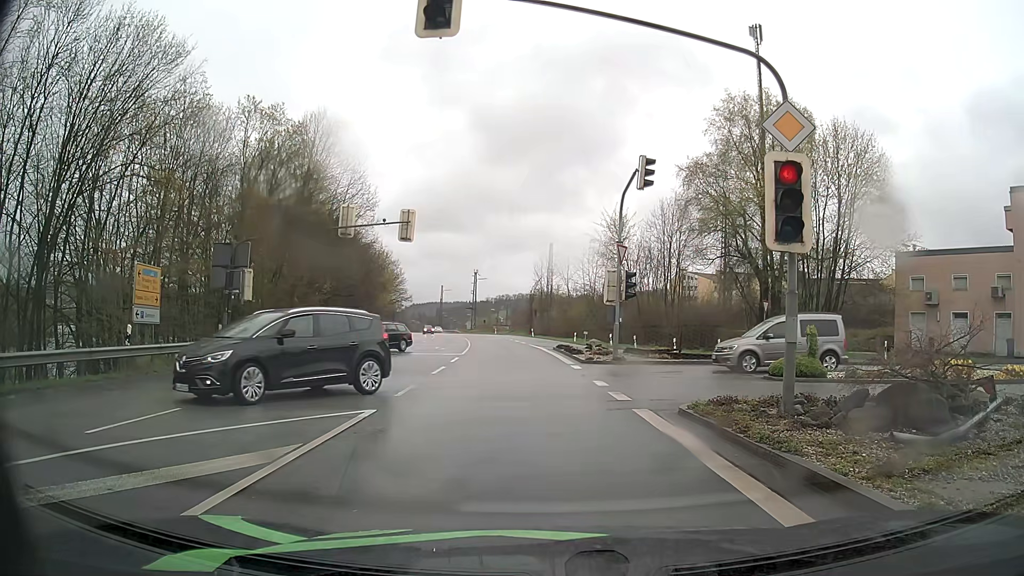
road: primary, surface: asphalt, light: Day
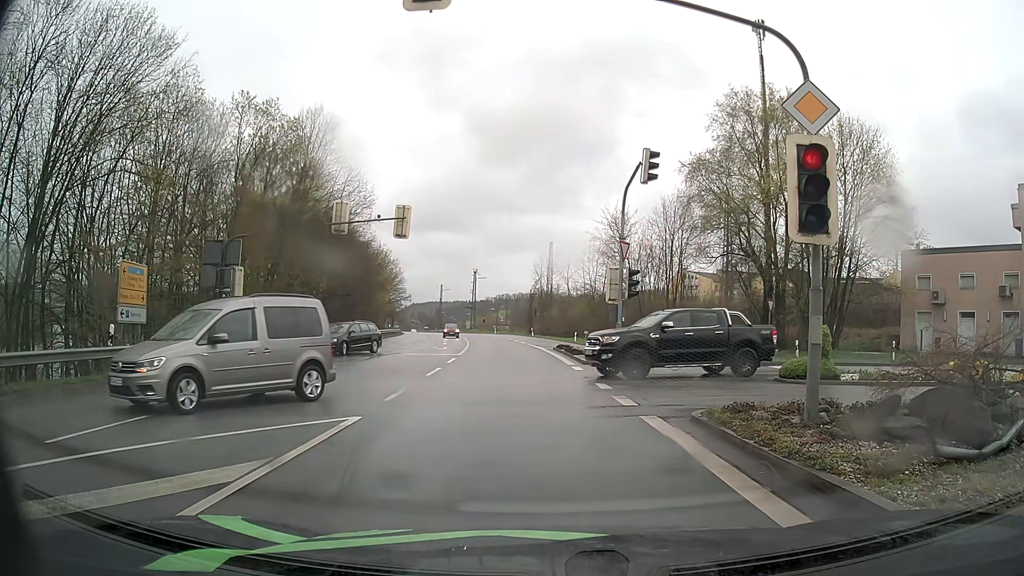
(0.0, +0.9) m; 0°
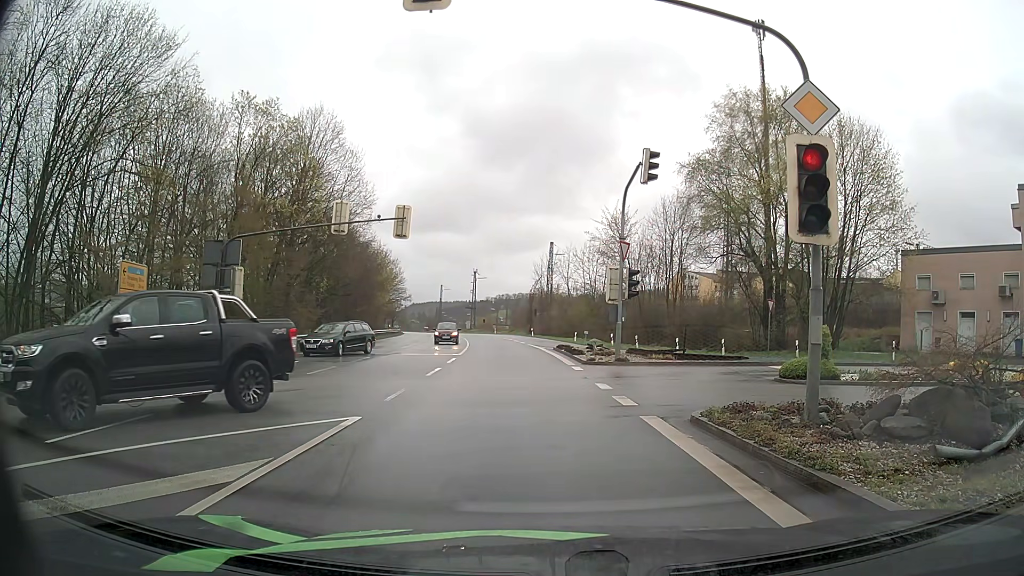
(0.0, +0.1) m; 0°
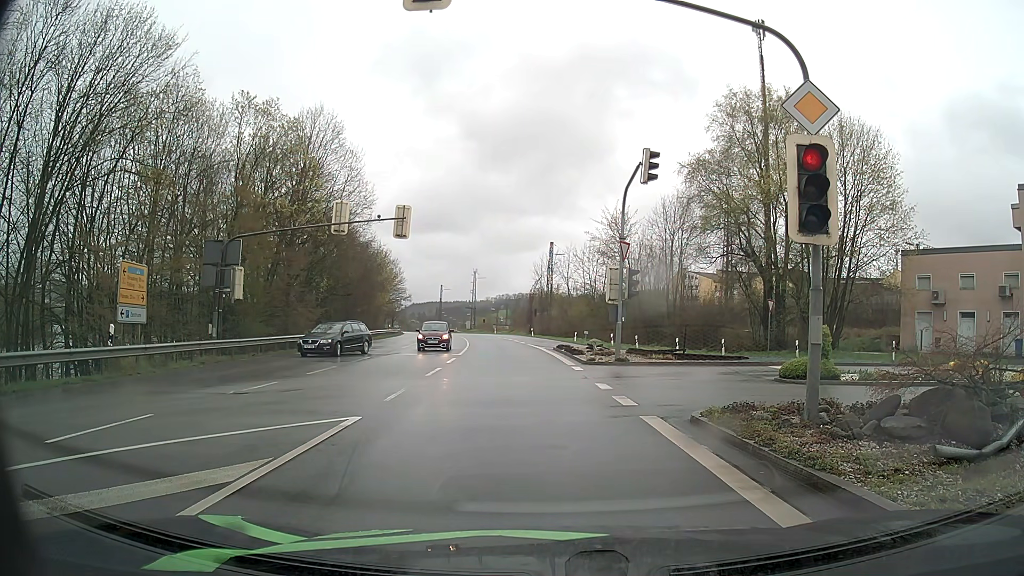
(0.0, 0.0) m; 0°
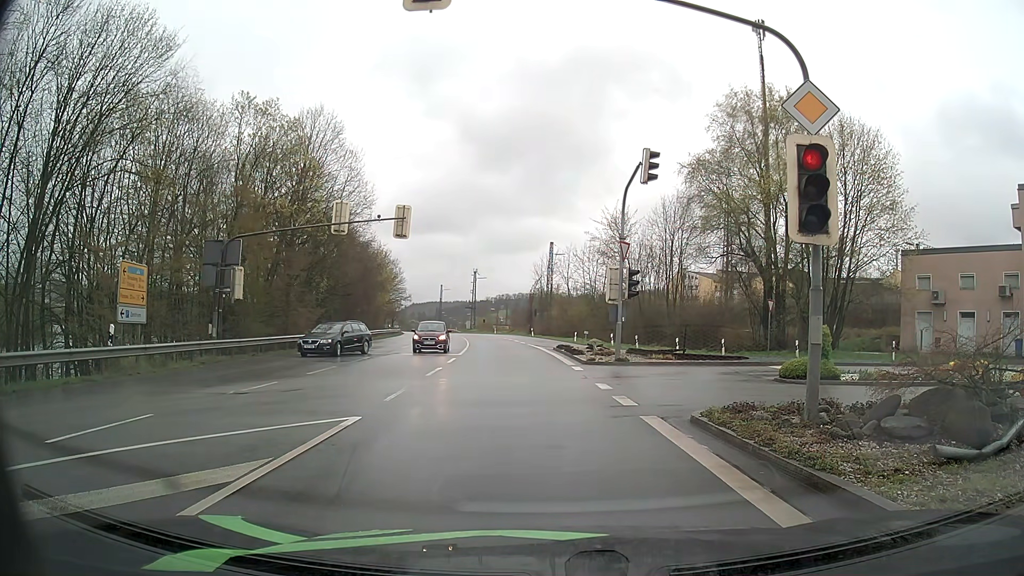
(0.0, 0.0) m; 0°
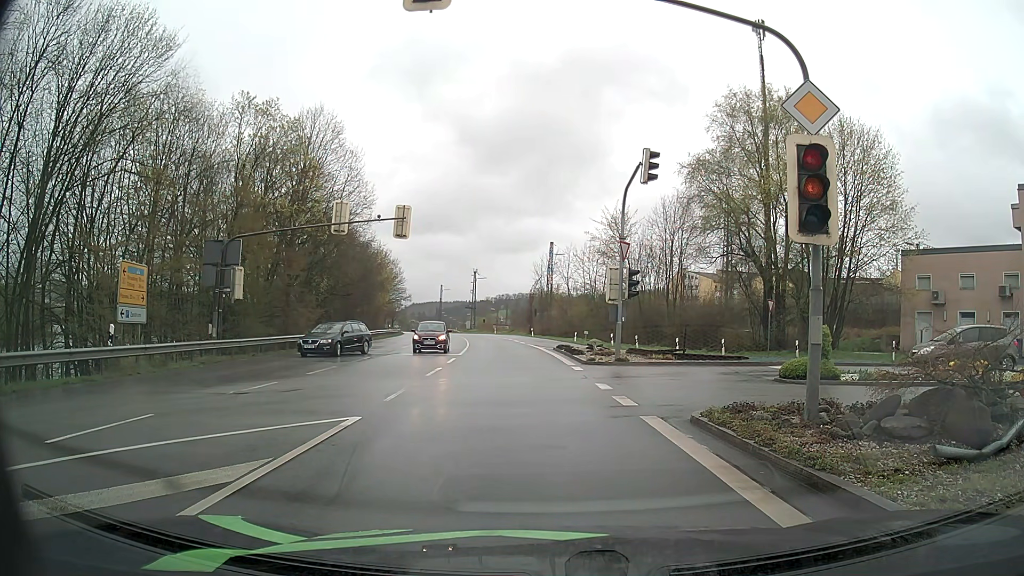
(0.0, 0.0) m; 0°
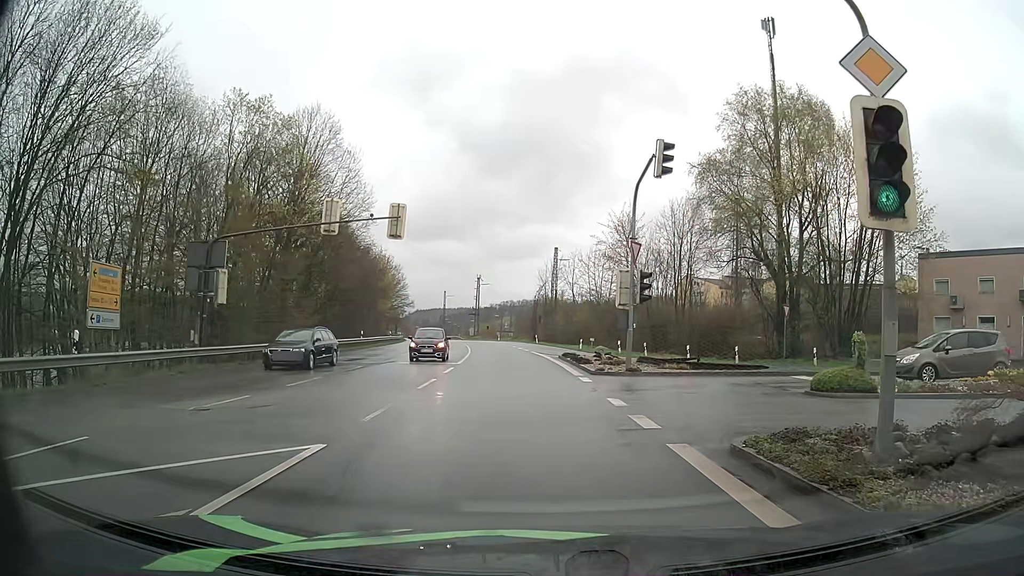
(0.0, +2.0) m; -1°
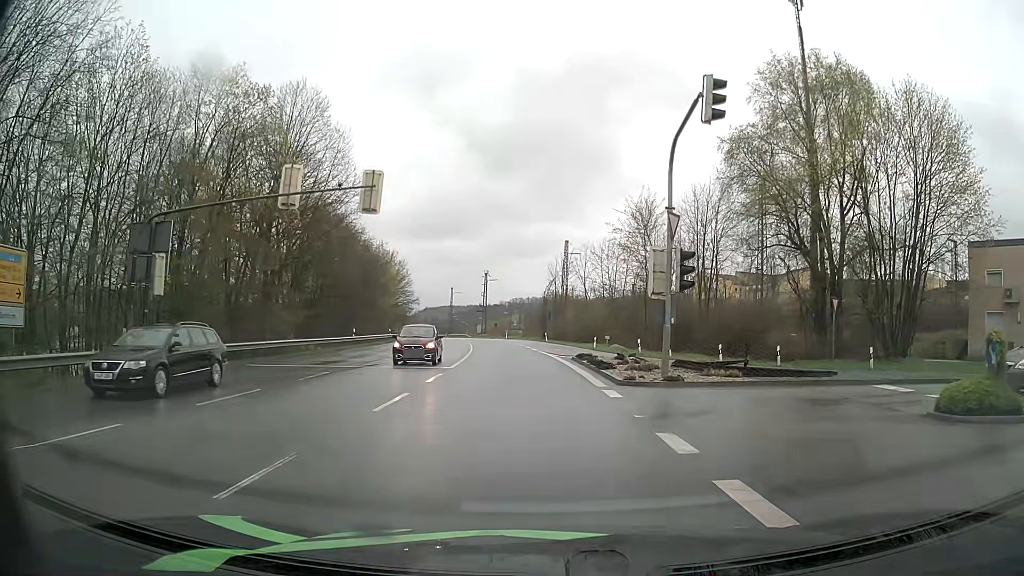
(-0.1, +5.4) m; -1°
(0, +10) (-1, +20) (-1, +30) (-2, +40) (-3, +50) (-4, +60) (-5, +70) (-7, +80) (-8, +90) (-10, +99) m
